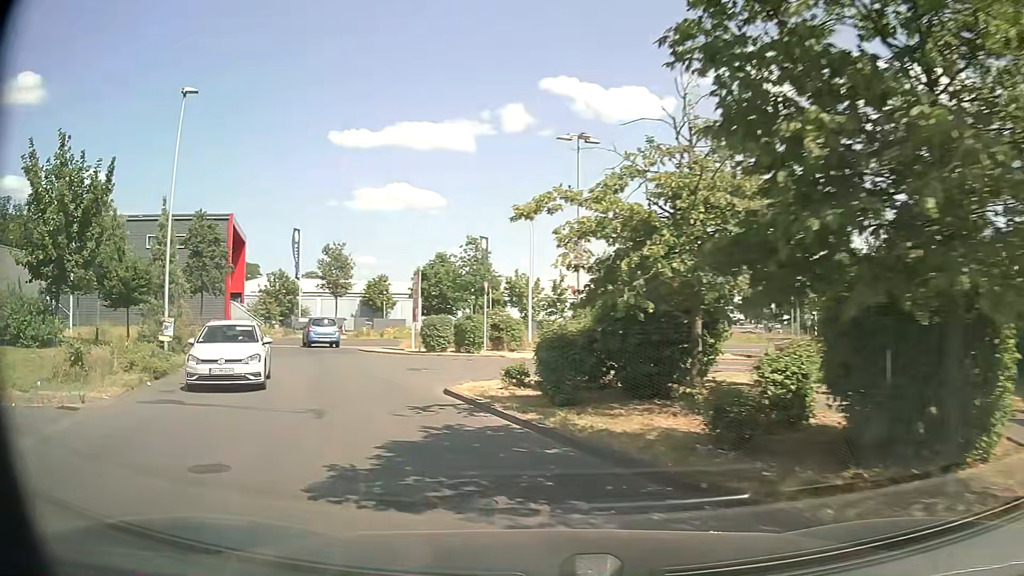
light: Day
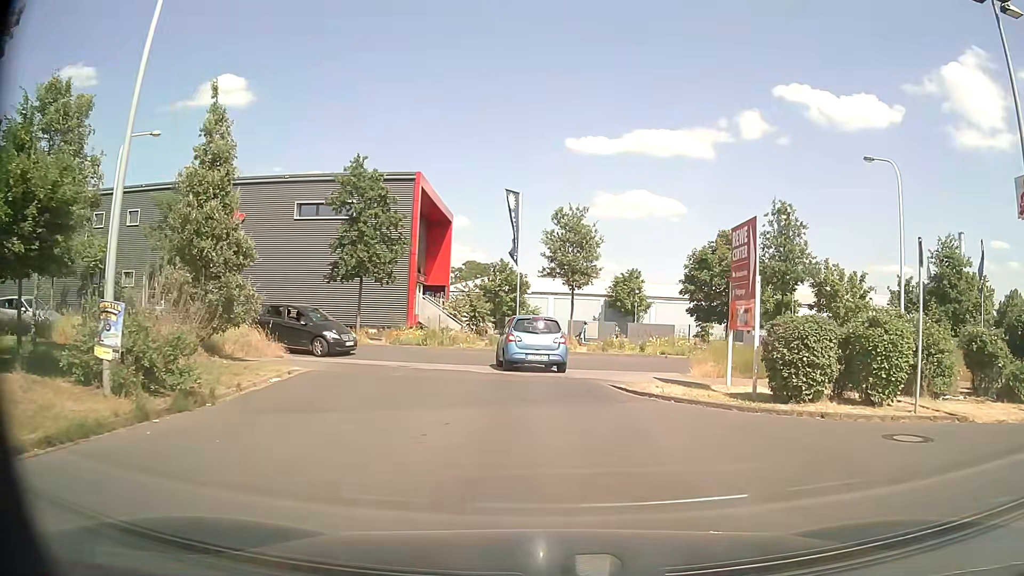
(-4.1, +15.8) m; -21°
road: service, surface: asphalt
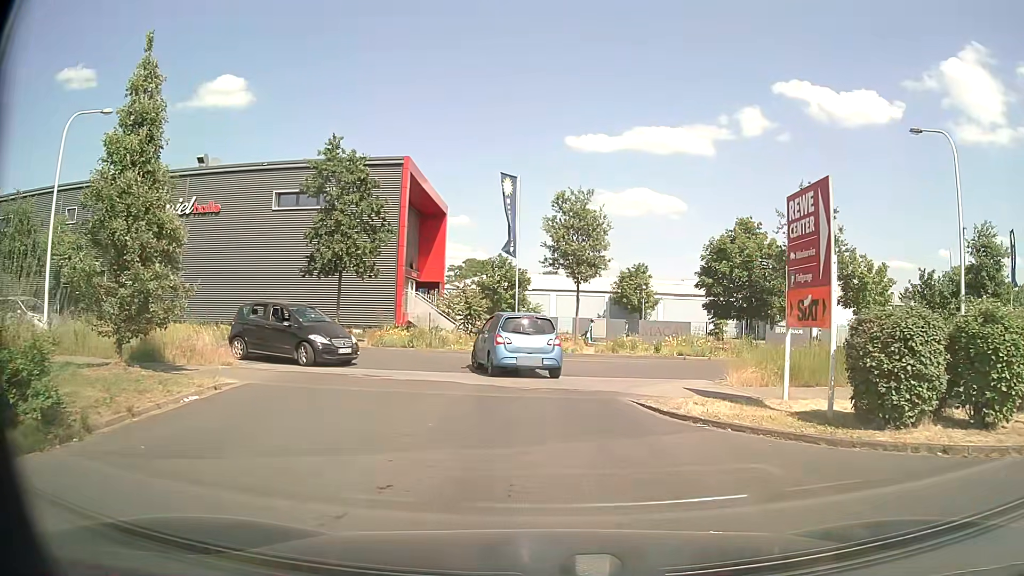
(0.0, +3.5) m; 0°
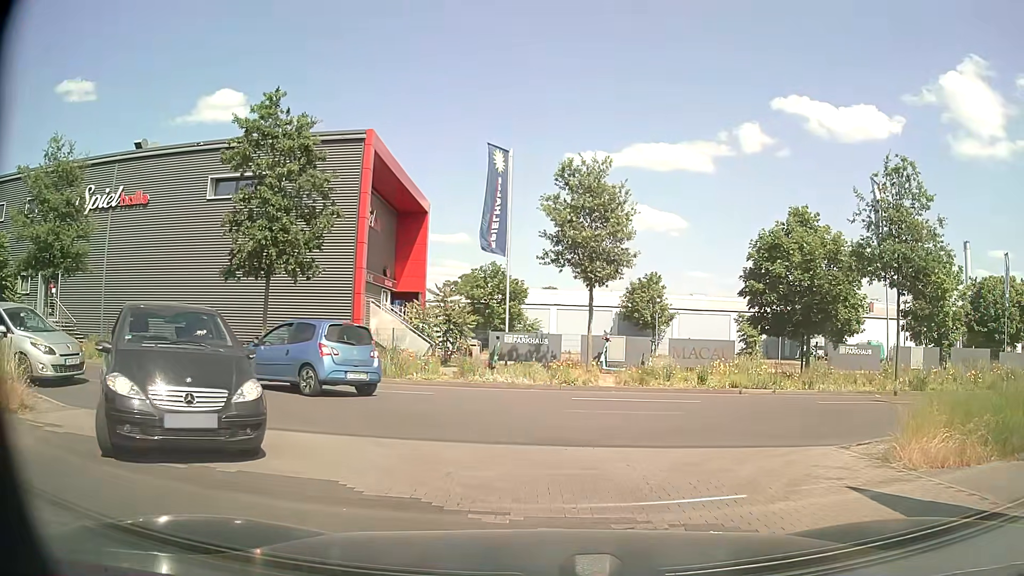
(-0.1, +7.5) m; 0°
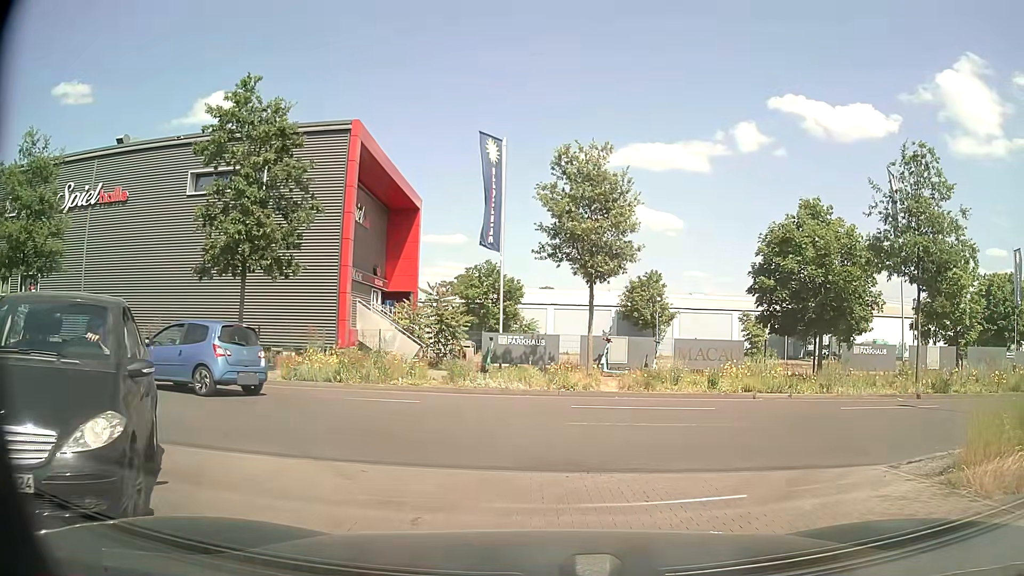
(0.0, +1.5) m; 0°
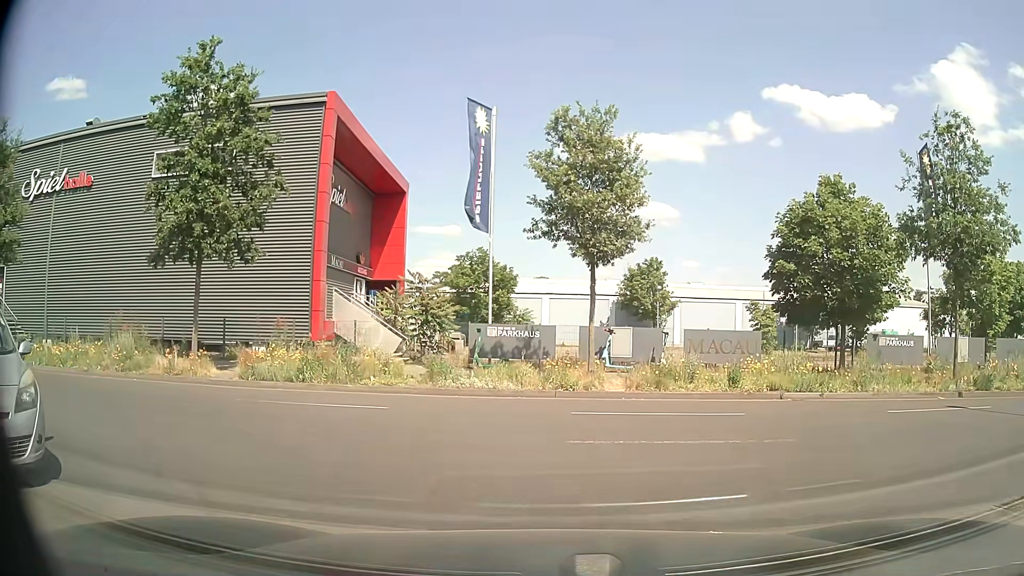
(+0.1, +2.3) m; +3°
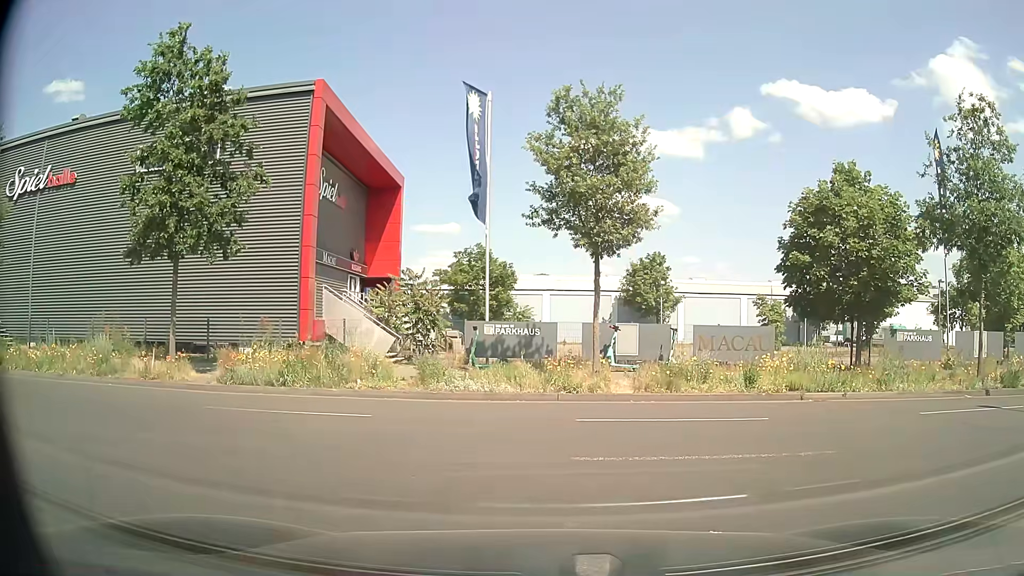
(0.0, +1.2) m; 0°
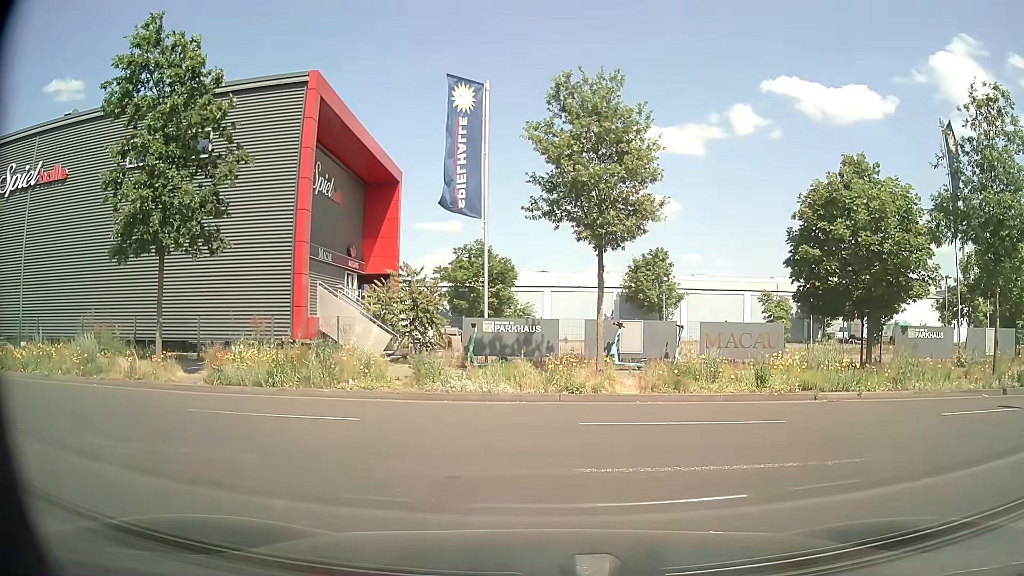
(0.0, +0.7) m; 0°
